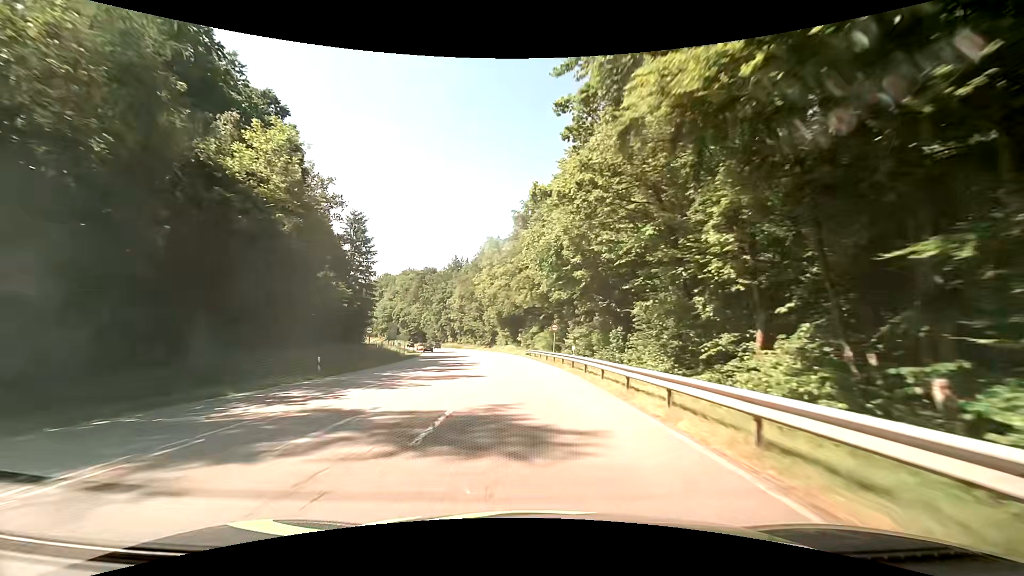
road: secondary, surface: asphalt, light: Day
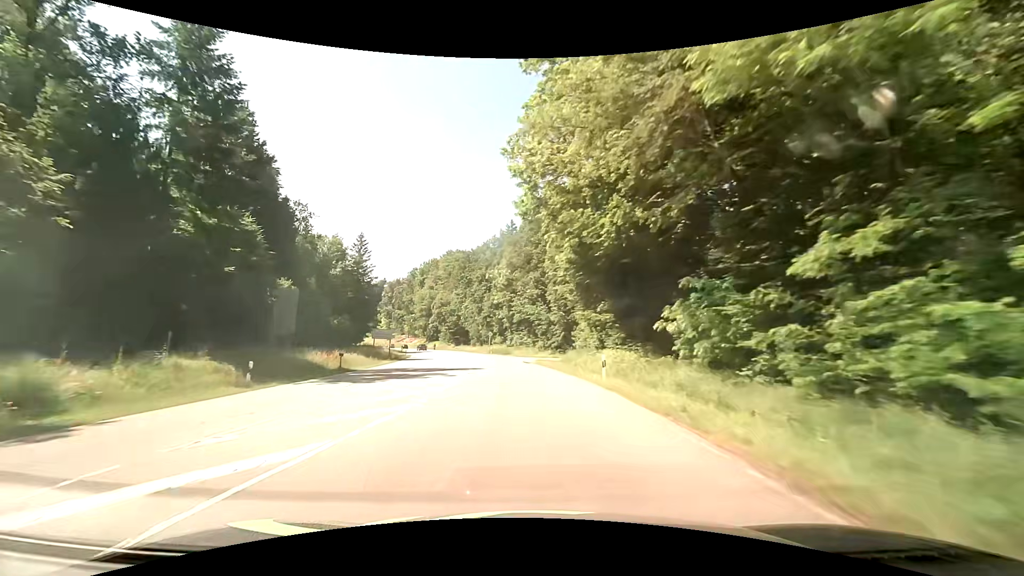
(-3.8, +60.1) m; -9°
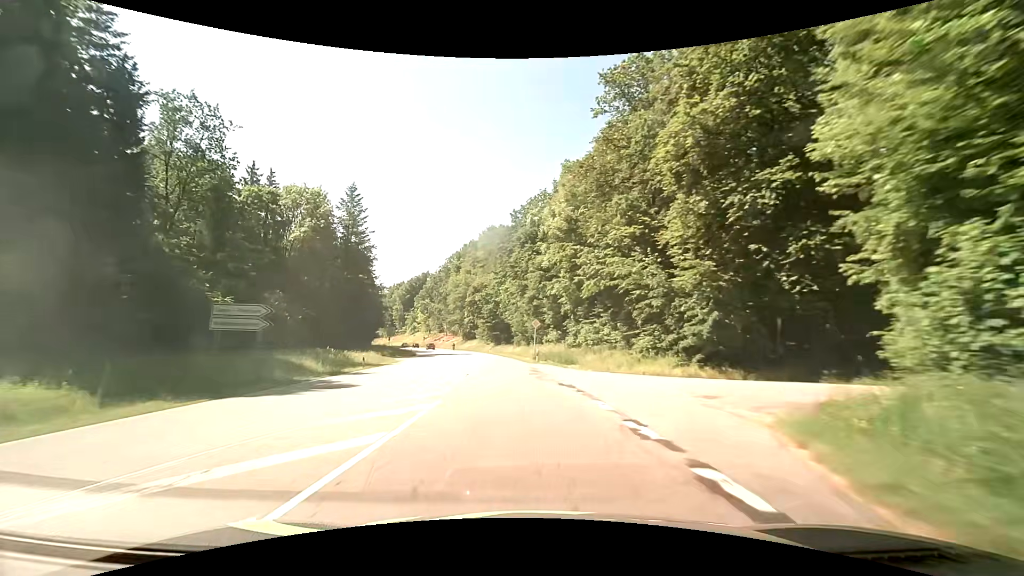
(-1.3, +37.4) m; -5°
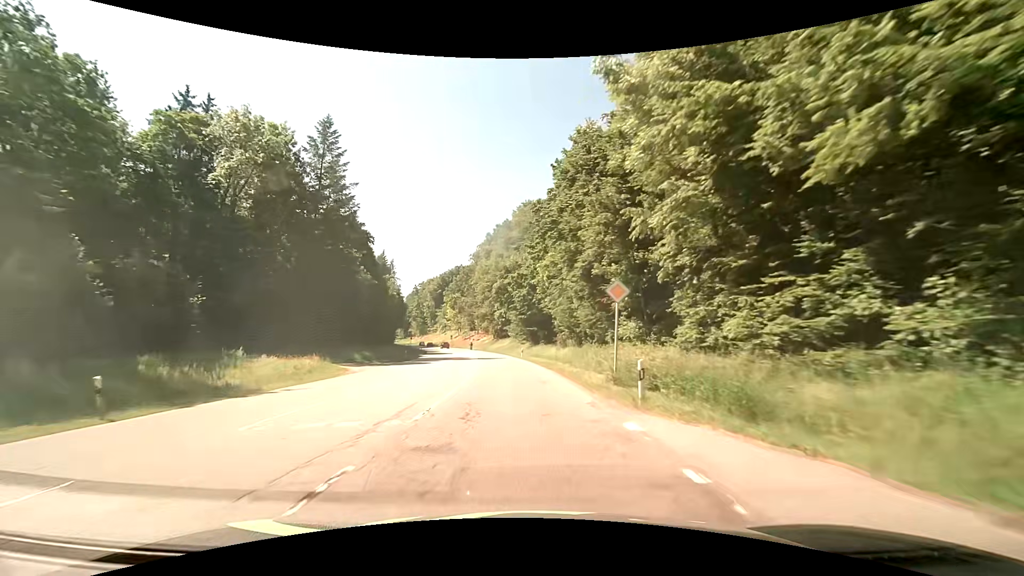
(-1.1, +24.5) m; -5°
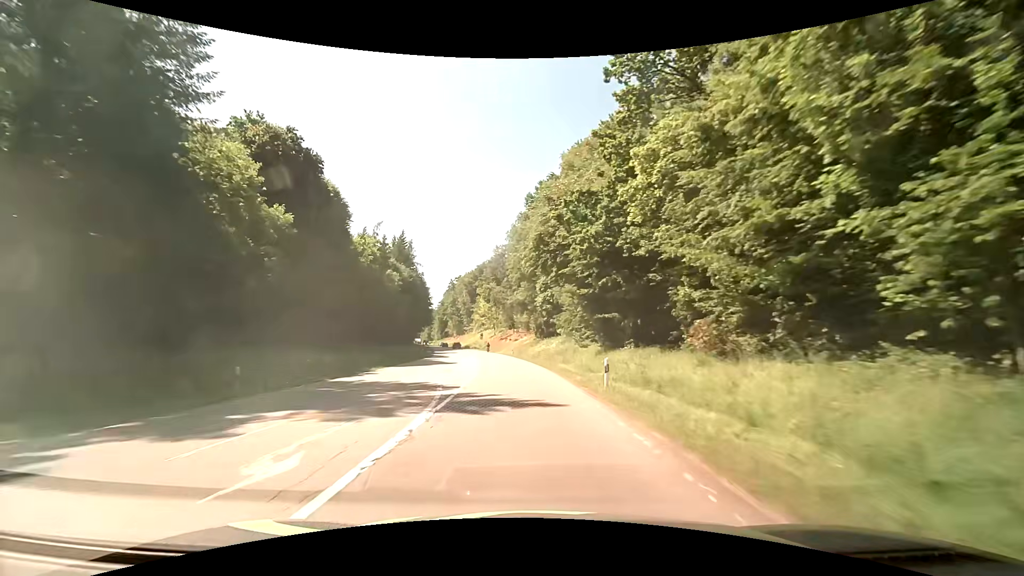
(-1.9, +34.9) m; -6°
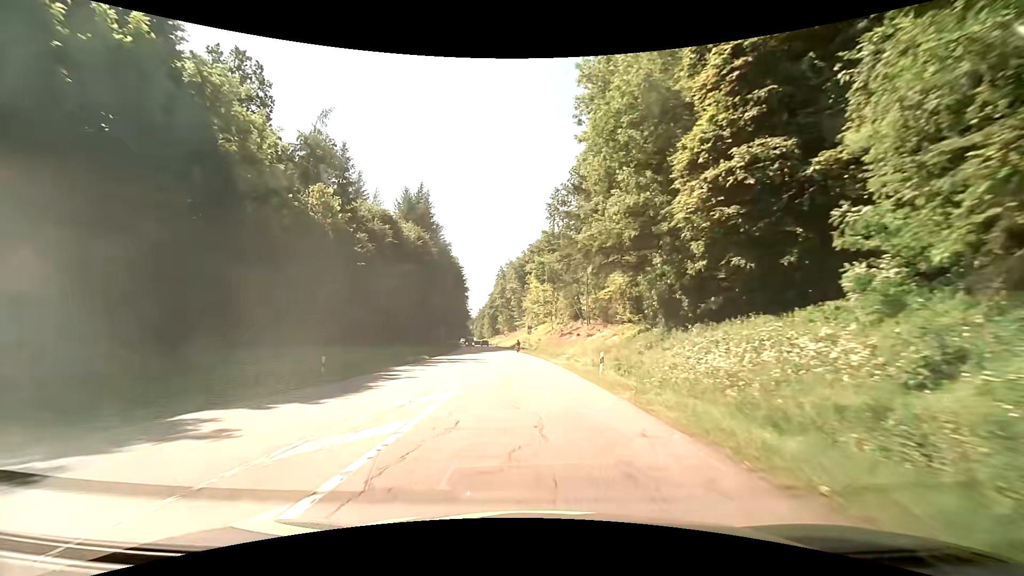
(-2.5, +42.8) m; -6°
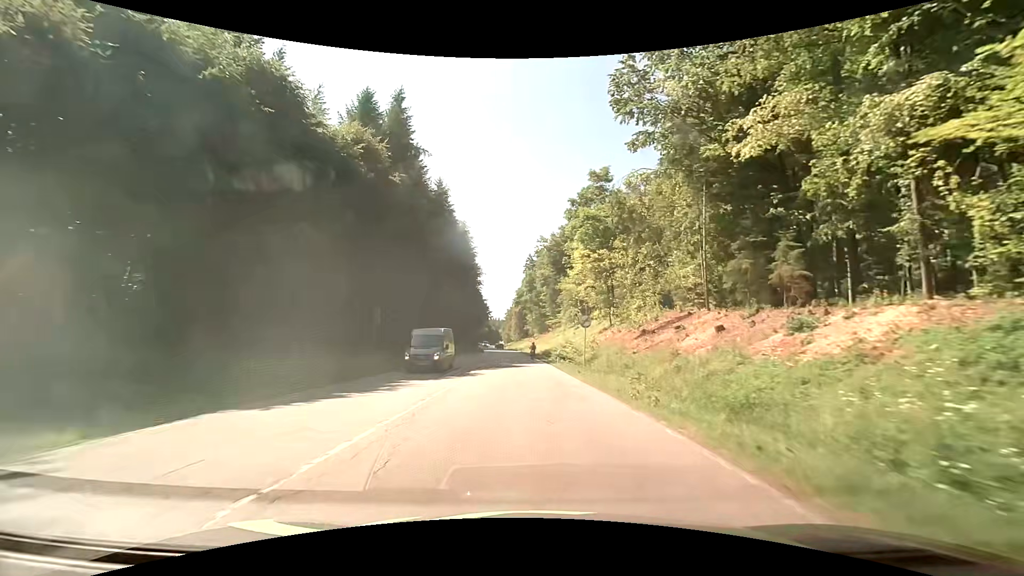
(-1.7, +37.6) m; -4°
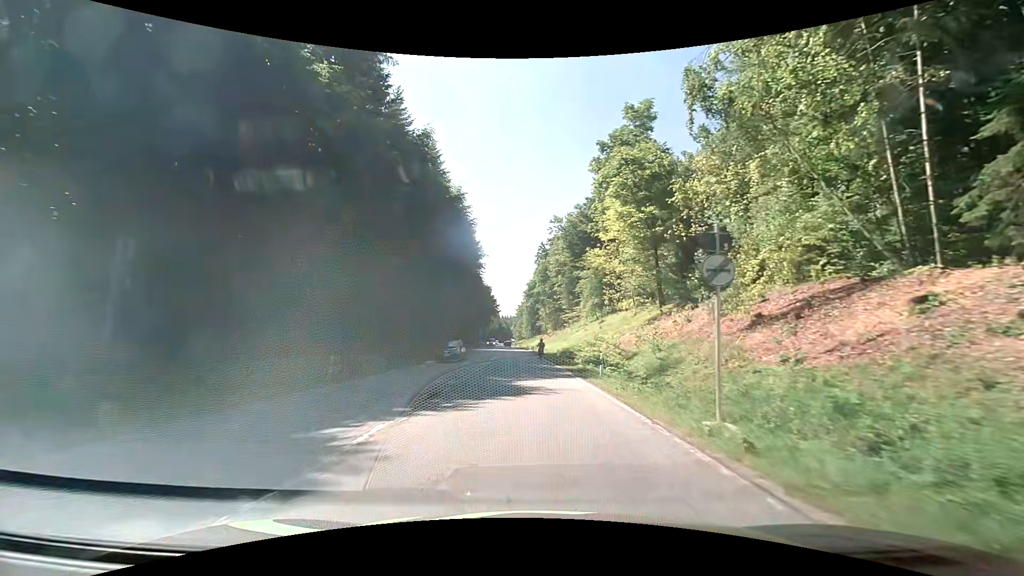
(-0.3, +17.5) m; -1°
(0, +10) (0, +20) (-1, +30) (-1, +40) (-1, +50) (-2, +60) (-2, +70) (-3, +80) (-4, +90) (-4, +100) m
